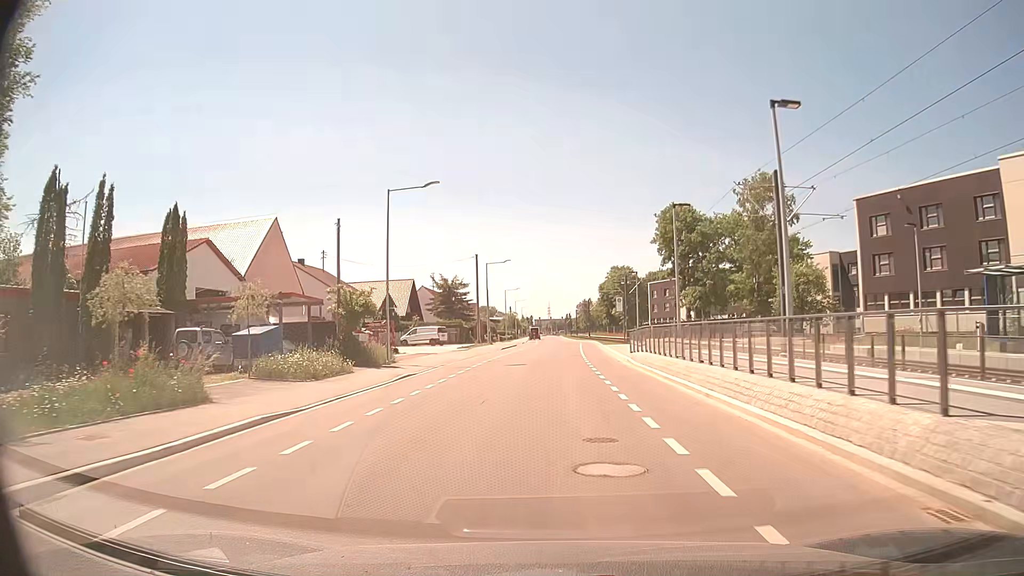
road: residential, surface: asphalt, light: Day
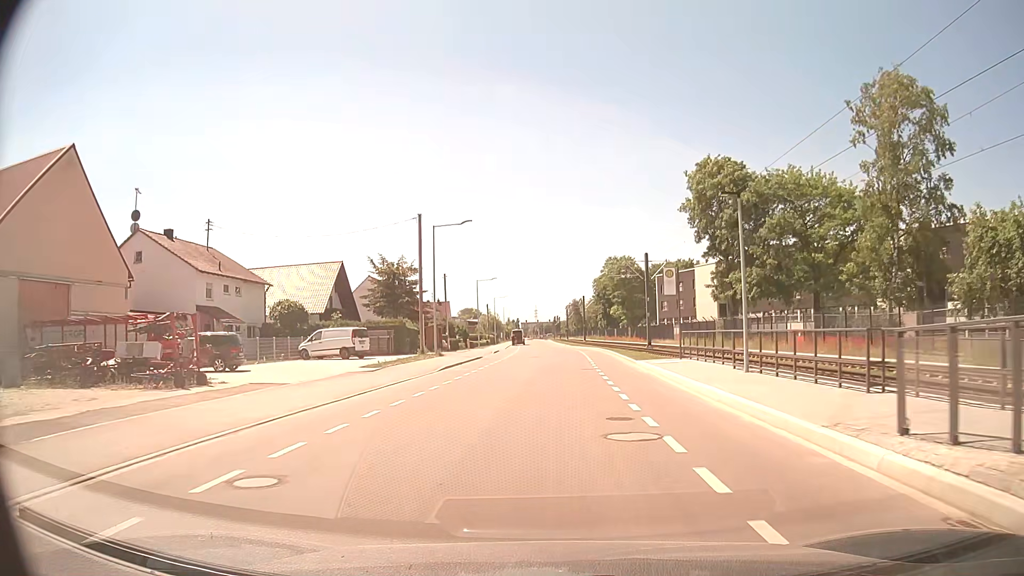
(+0.3, +26.0) m; +1°
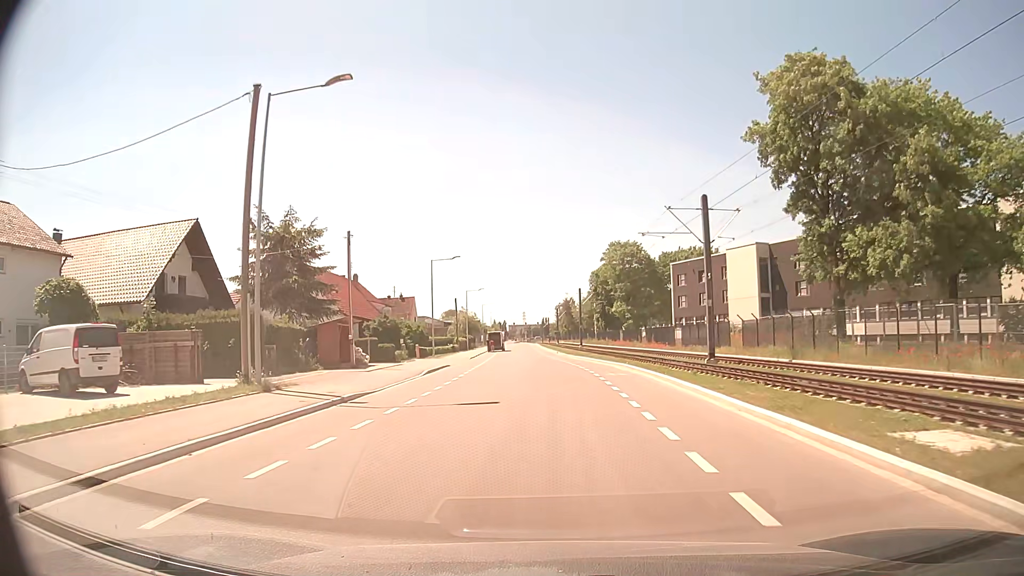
(+0.2, +25.1) m; +1°
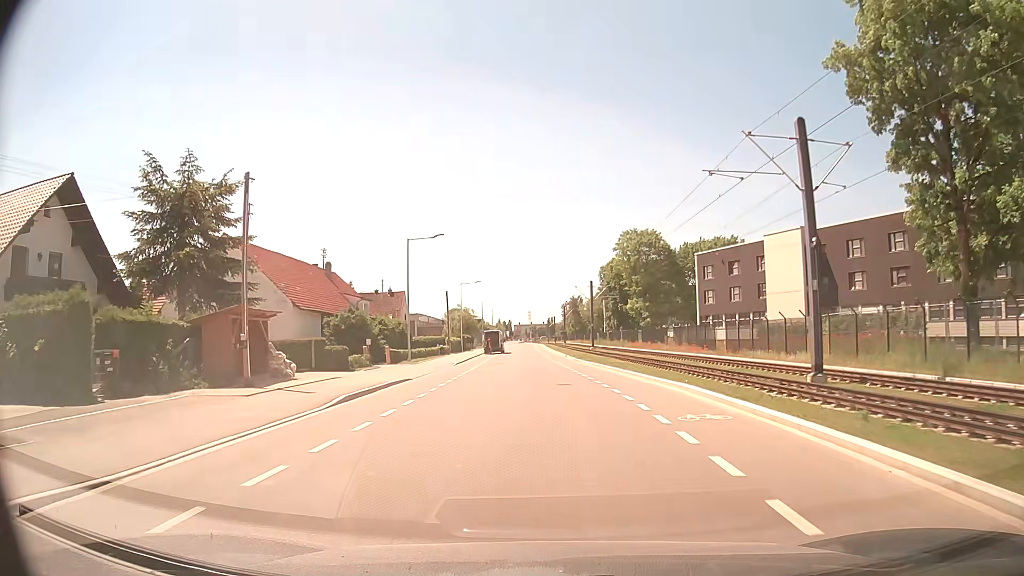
(0.0, +12.3) m; 0°
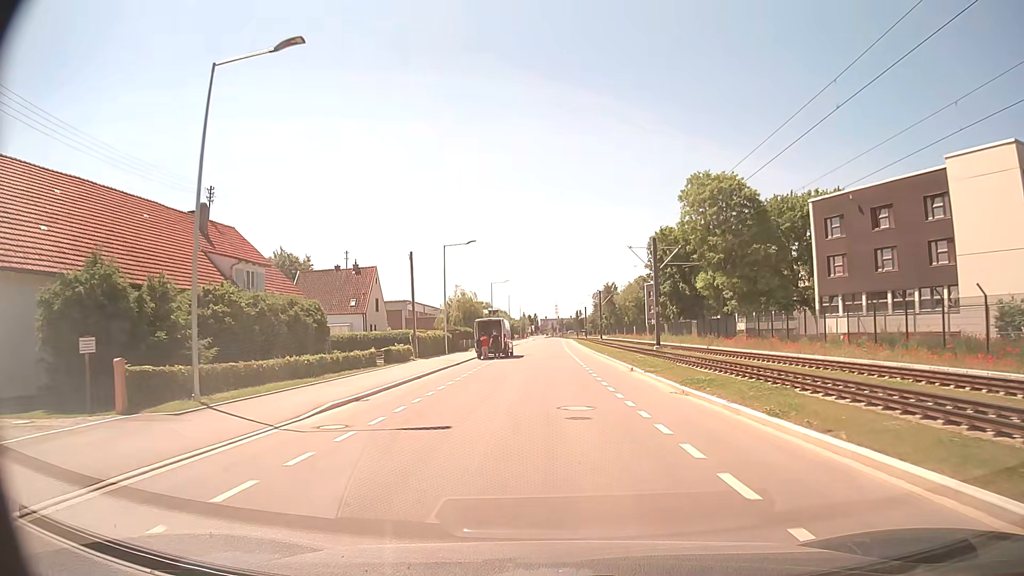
(-0.6, +30.9) m; -2°
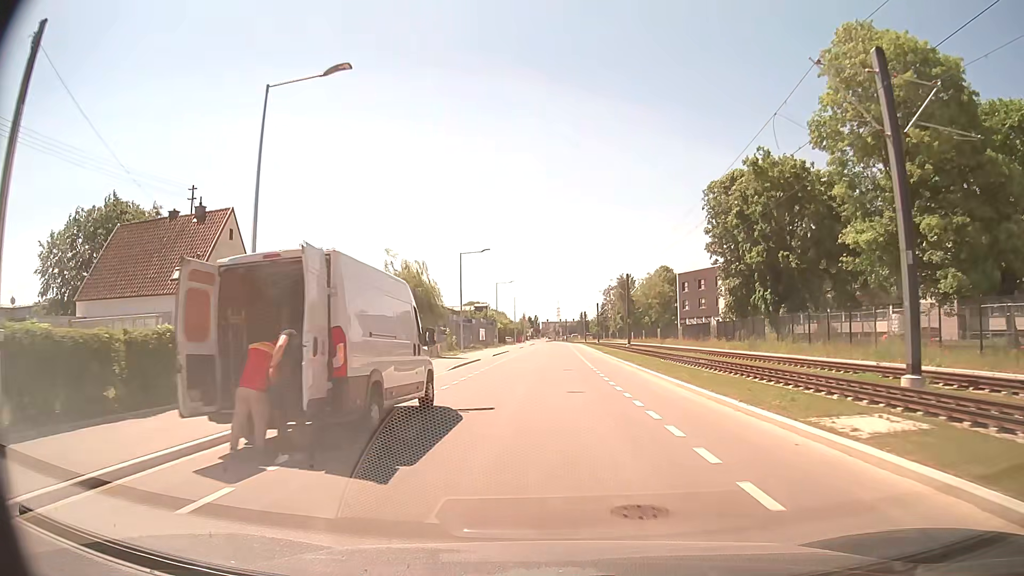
(-0.3, +34.7) m; -1°
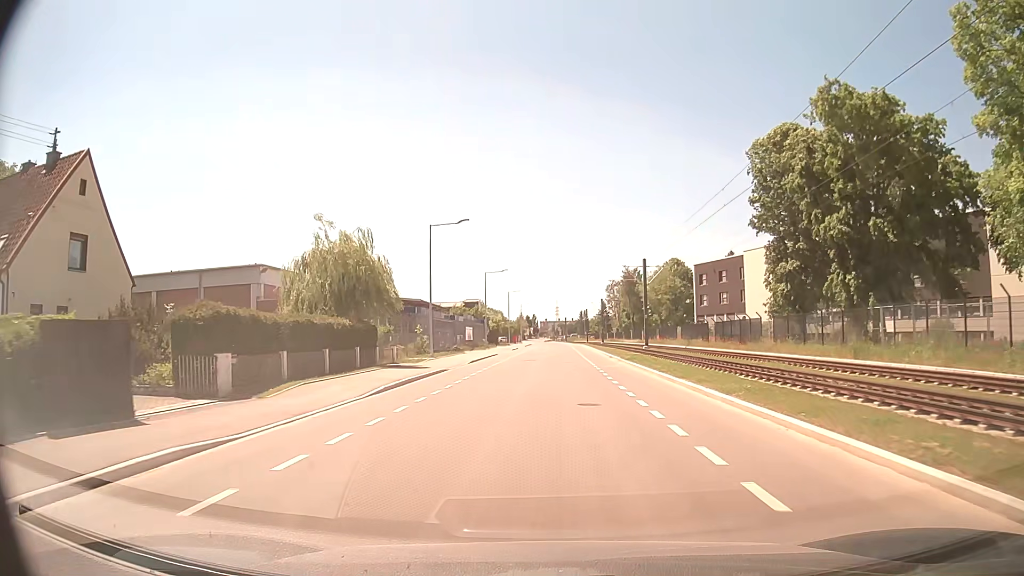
(+0.1, +14.1) m; 0°
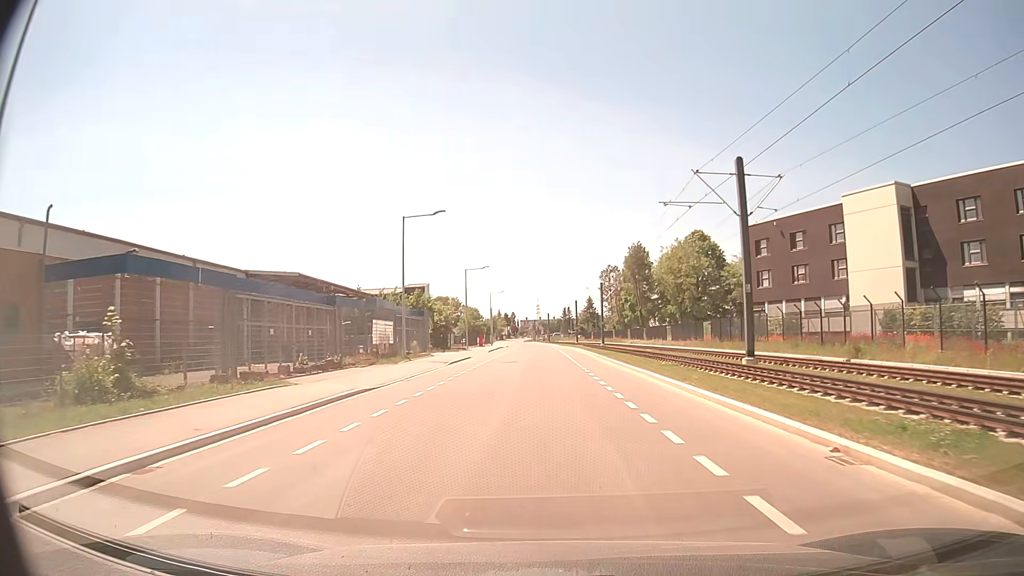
(+0.5, +34.8) m; +2°
